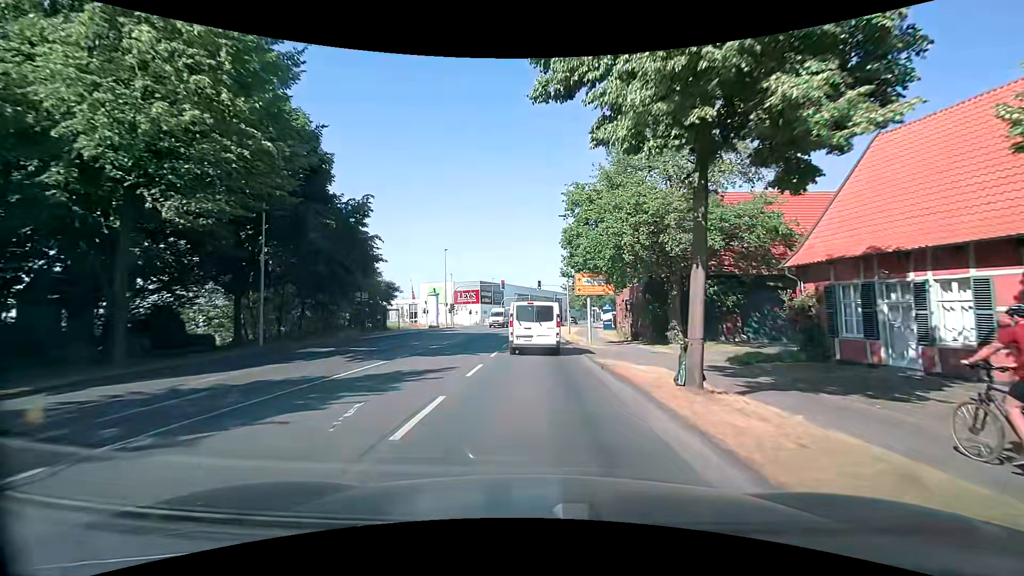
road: secondary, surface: asphalt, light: Day
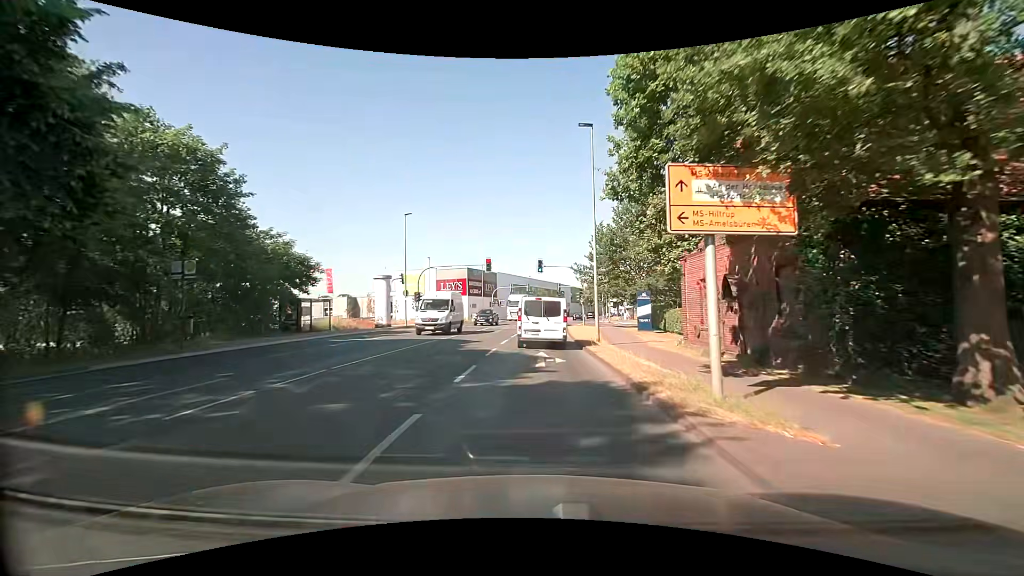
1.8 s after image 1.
(+0.1, +20.0) m; 0°
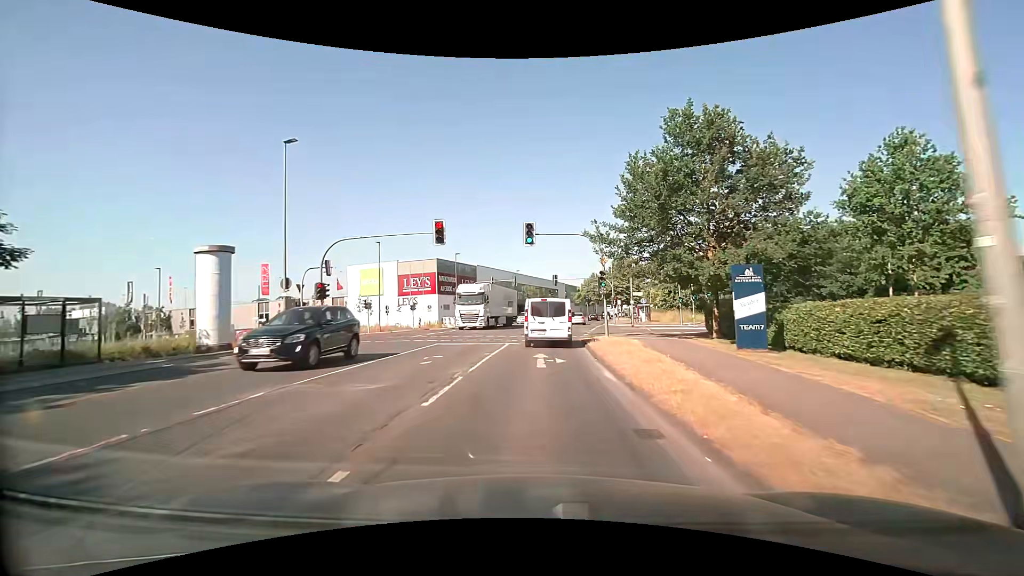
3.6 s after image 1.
(+0.3, +20.2) m; +1°
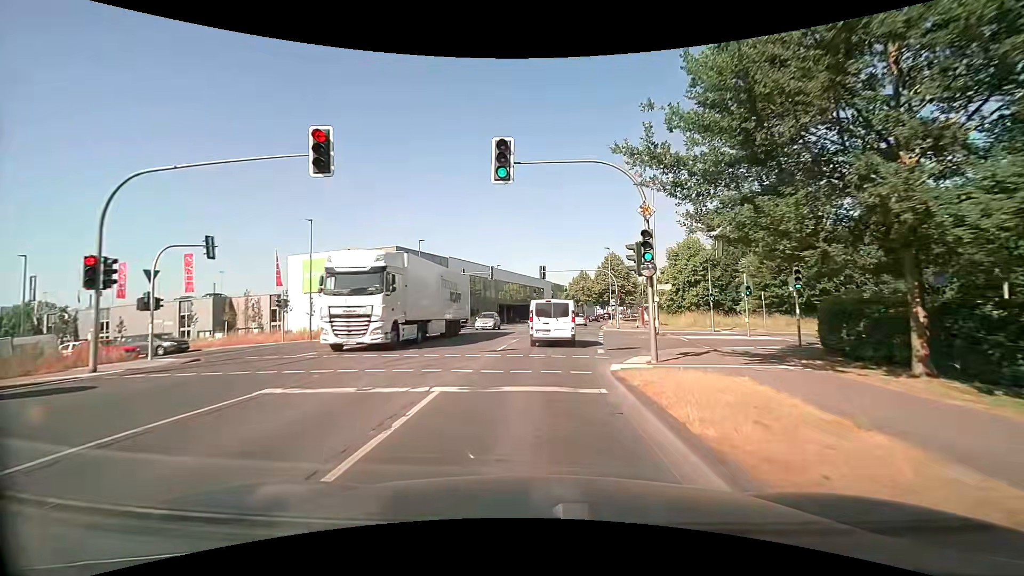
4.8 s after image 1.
(+0.2, +13.6) m; +2°
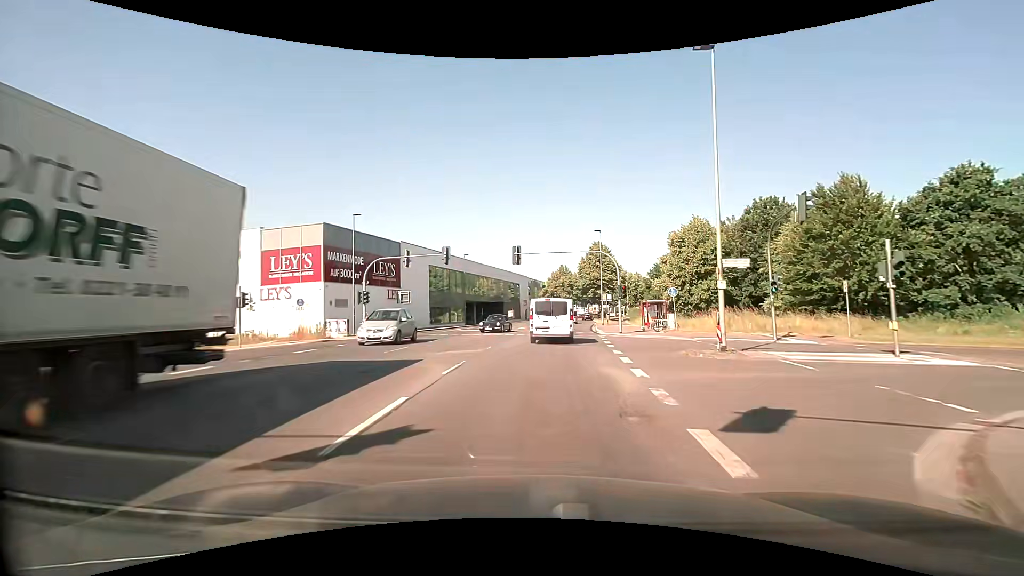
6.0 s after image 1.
(+0.3, +13.8) m; +2°
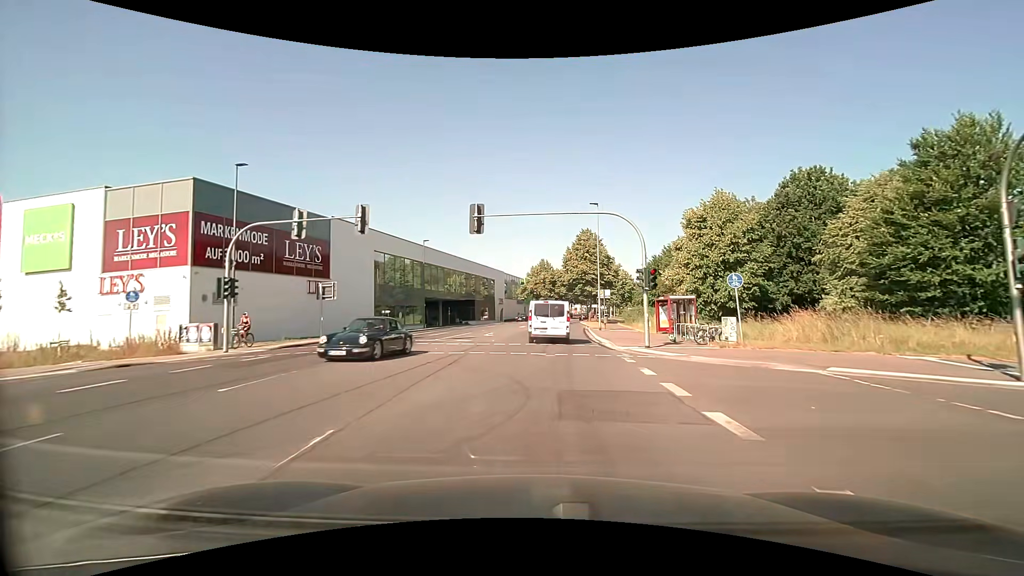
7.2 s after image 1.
(+0.3, +14.0) m; +3°
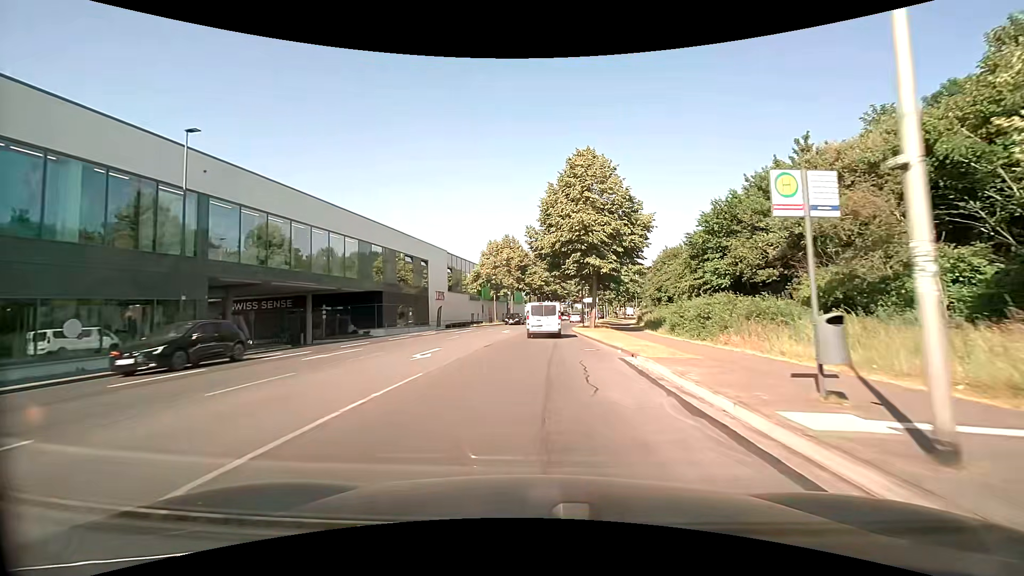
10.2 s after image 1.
(+1.4, +36.0) m; +3°
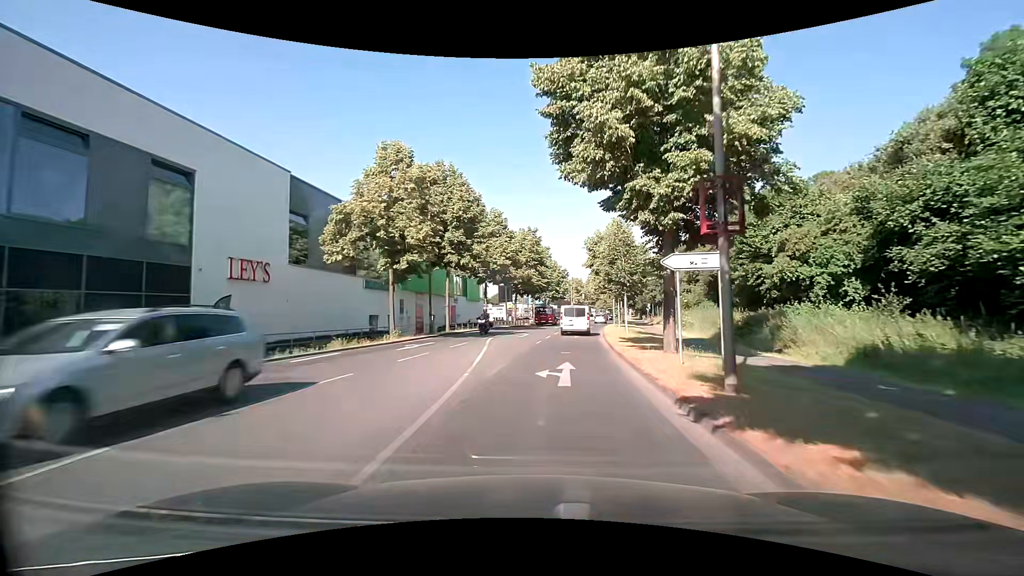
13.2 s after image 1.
(+0.6, +37.1) m; +5°
(0, +10) (+1, +20) (+2, +30) (+3, +40) (+4, +50) (+6, +60) (+7, +70) (+9, +79) (+10, +89) (+12, +99) m
